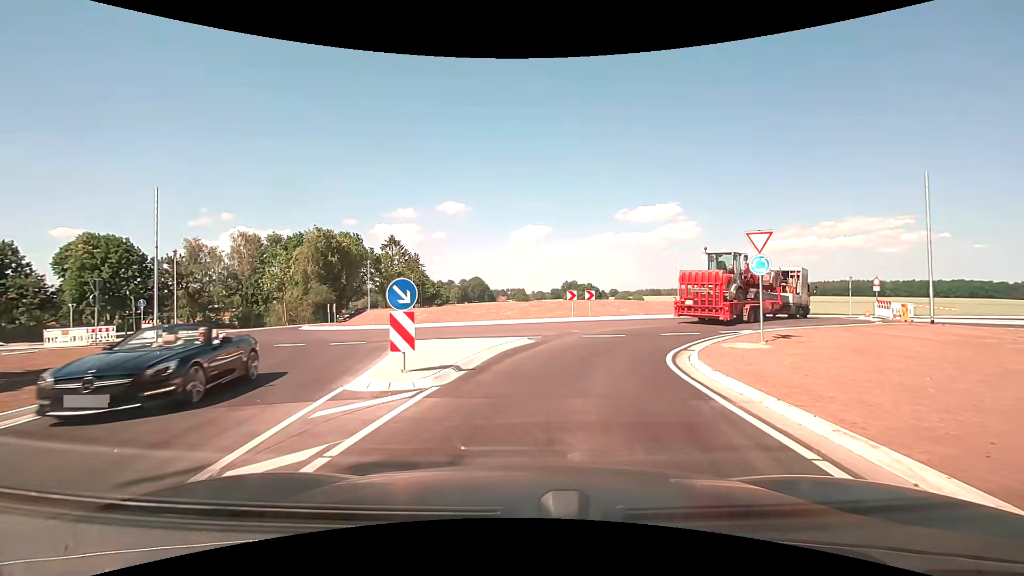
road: secondary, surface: asphalt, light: Day
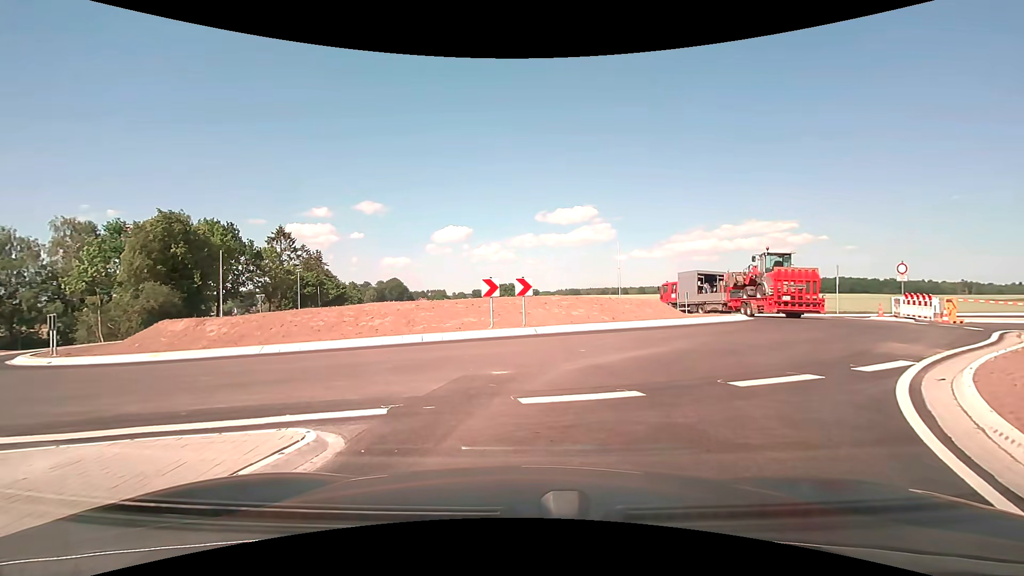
(+1.0, +12.5) m; +9°
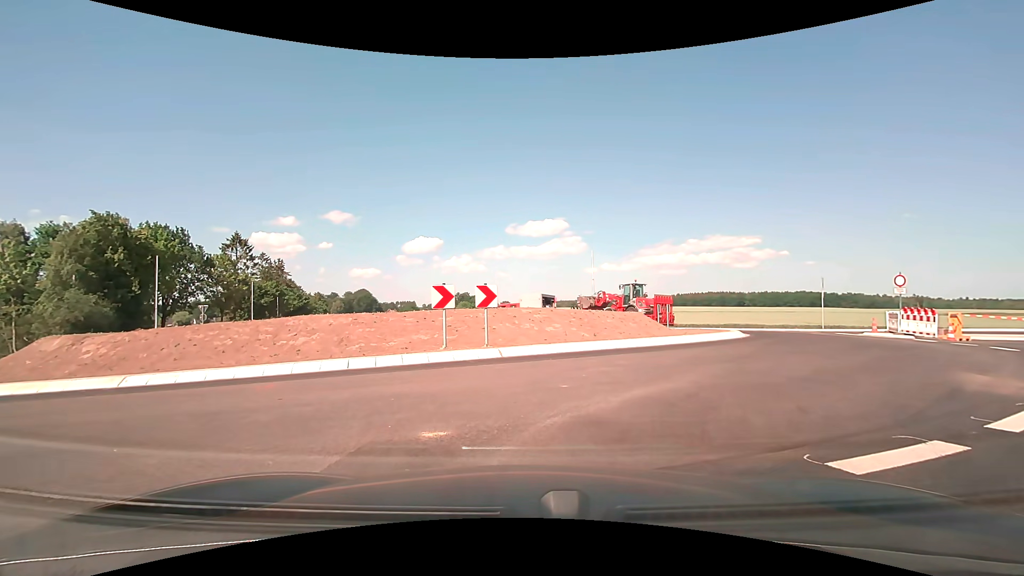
(0.0, +3.0) m; +2°
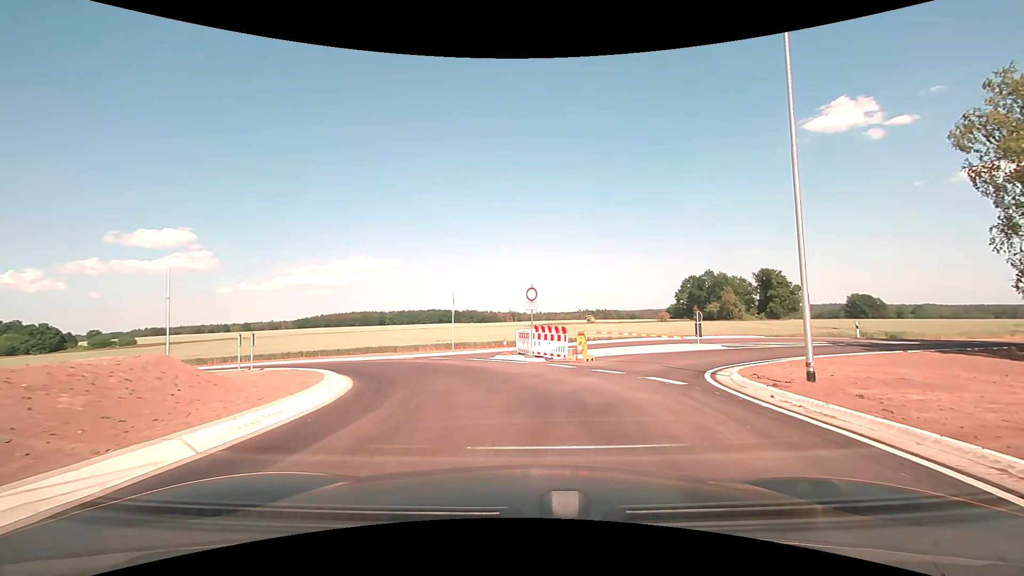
(+3.8, +9.5) m; +40°
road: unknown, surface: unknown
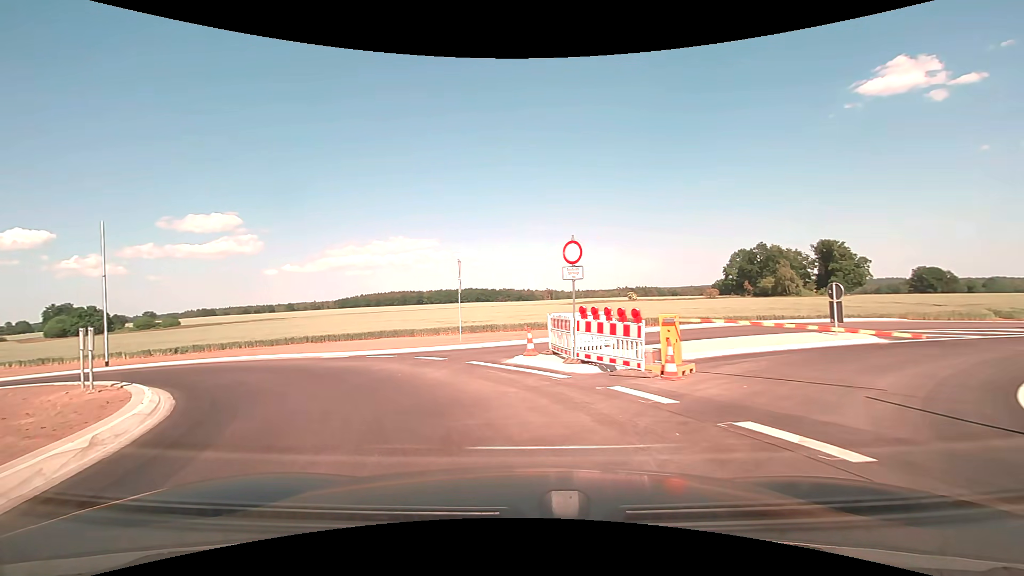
(+0.1, +9.0) m; -4°
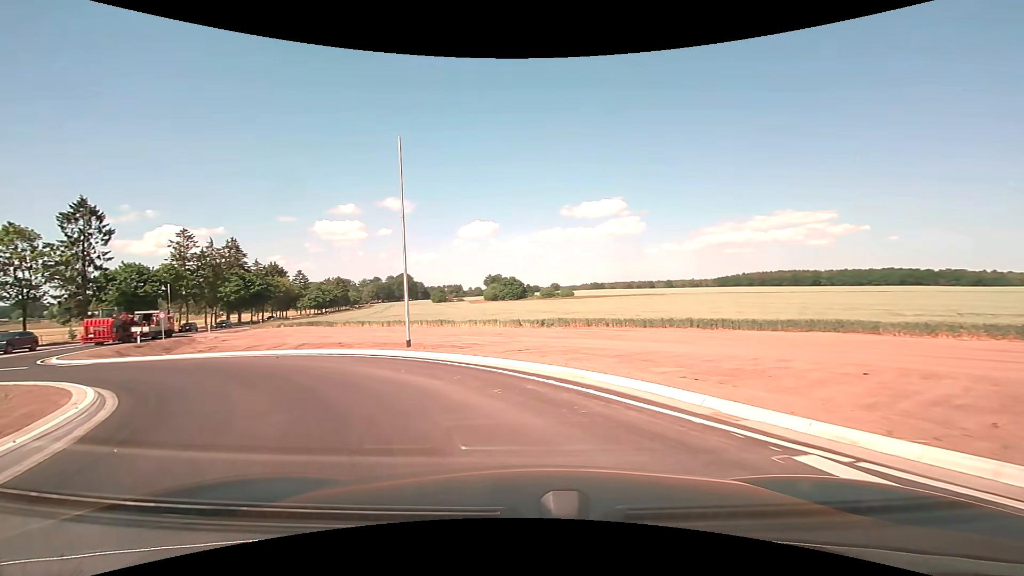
(-5.9, +15.5) m; -41°
